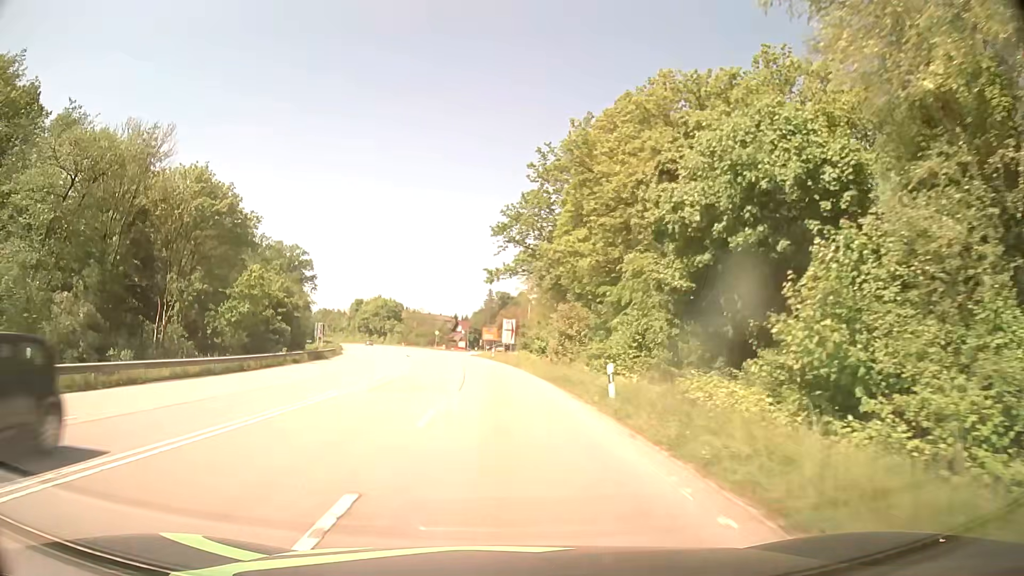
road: secondary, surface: asphalt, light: Day
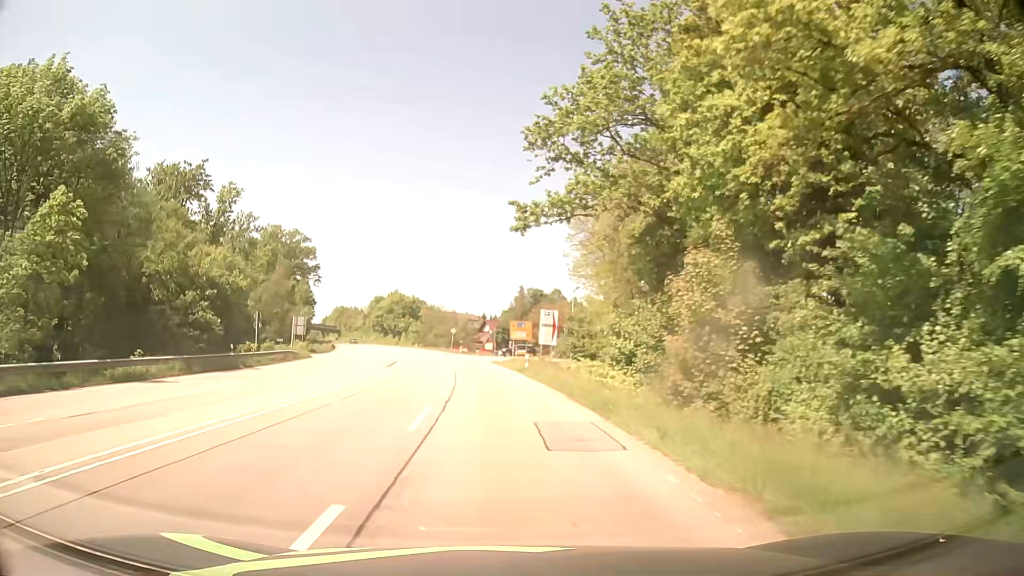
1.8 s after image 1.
(-0.6, +27.3) m; -3°
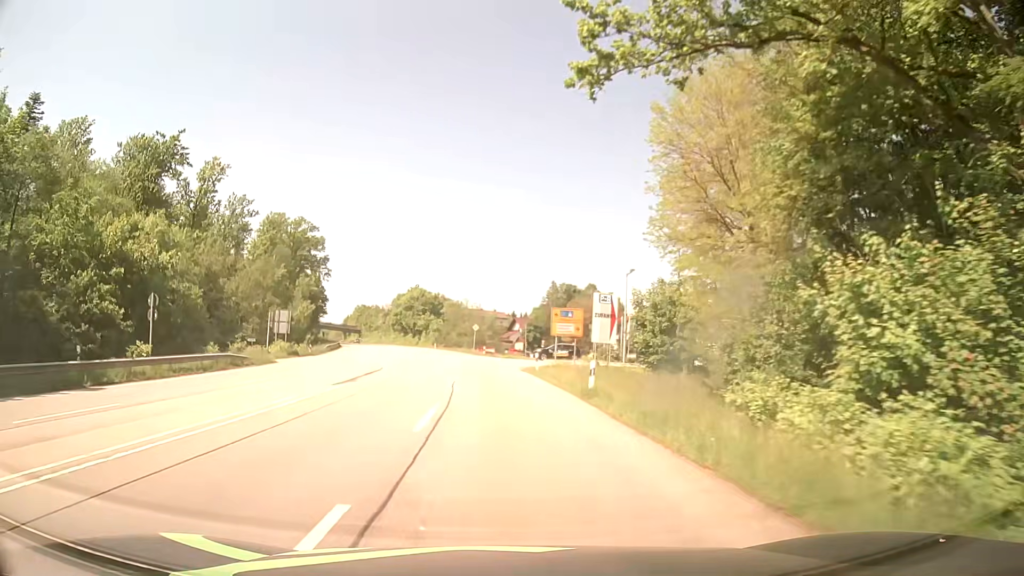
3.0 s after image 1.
(-0.3, +18.3) m; -3°
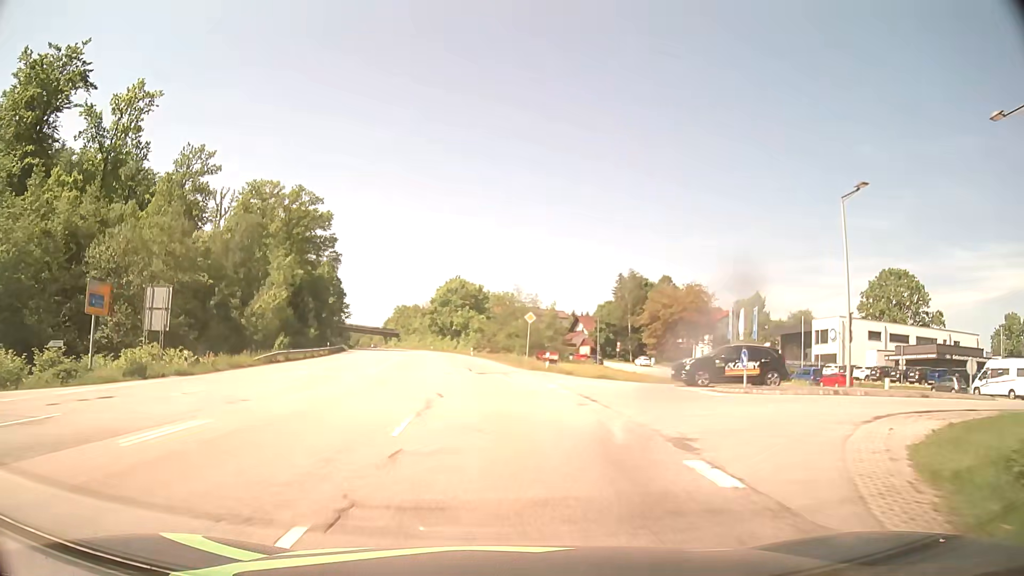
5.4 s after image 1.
(-1.0, +36.5) m; -4°
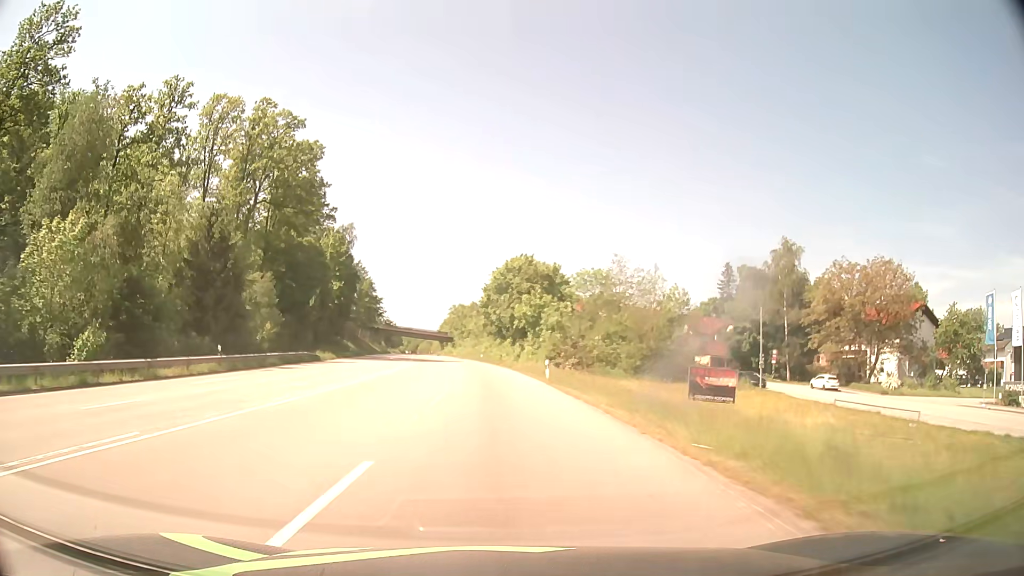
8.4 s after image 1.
(-2.4, +45.7) m; -6°
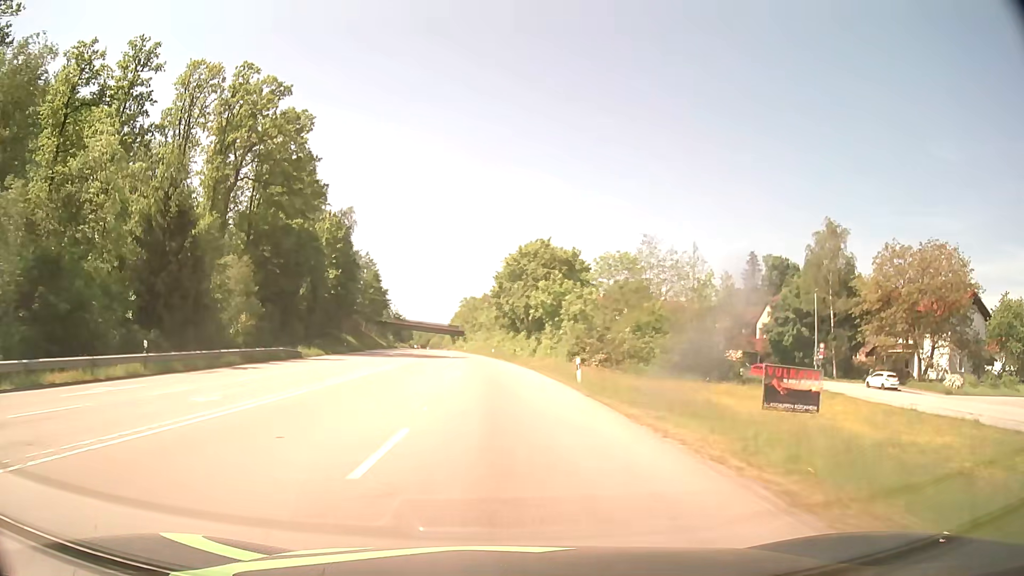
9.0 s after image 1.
(-0.1, +9.1) m; -1°
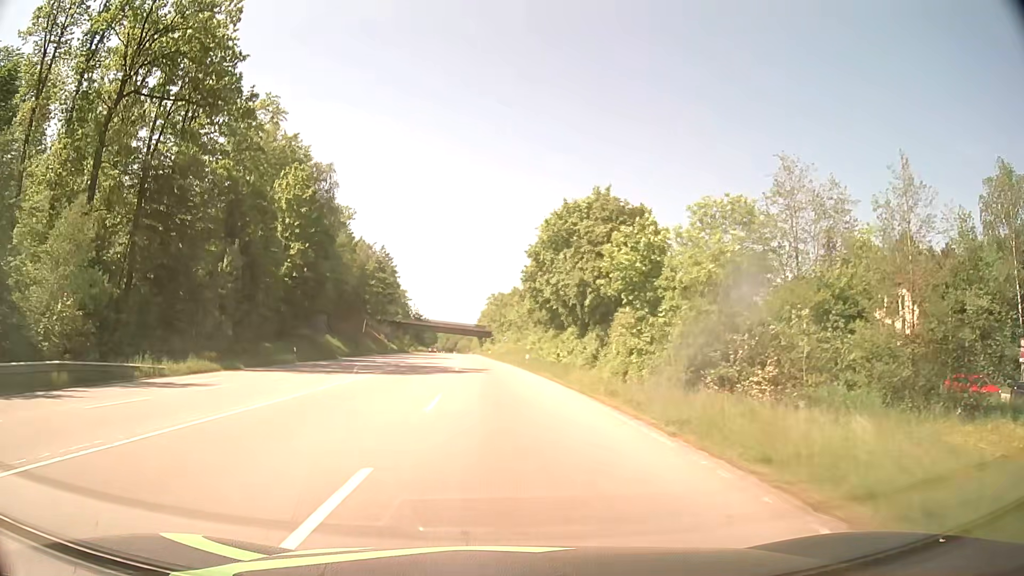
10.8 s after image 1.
(-0.6, +27.5) m; -3°
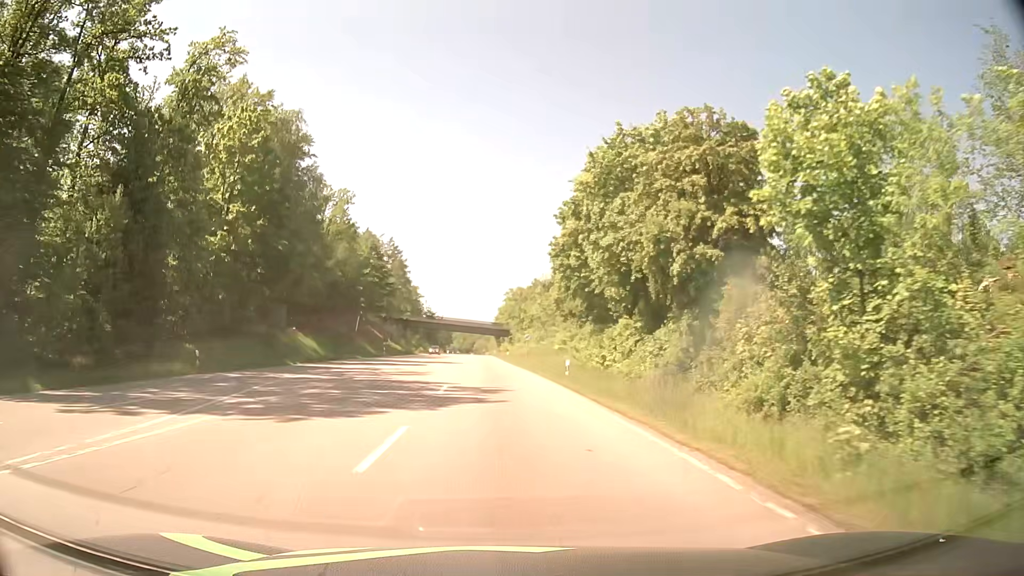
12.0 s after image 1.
(-0.2, +18.5) m; -1°
(0, +10) (0, +20) (-1, +30) (-1, +40) (-2, +50) (-2, +60) (-3, +70) (-3, +80) (-4, +90) (-4, +100) m
